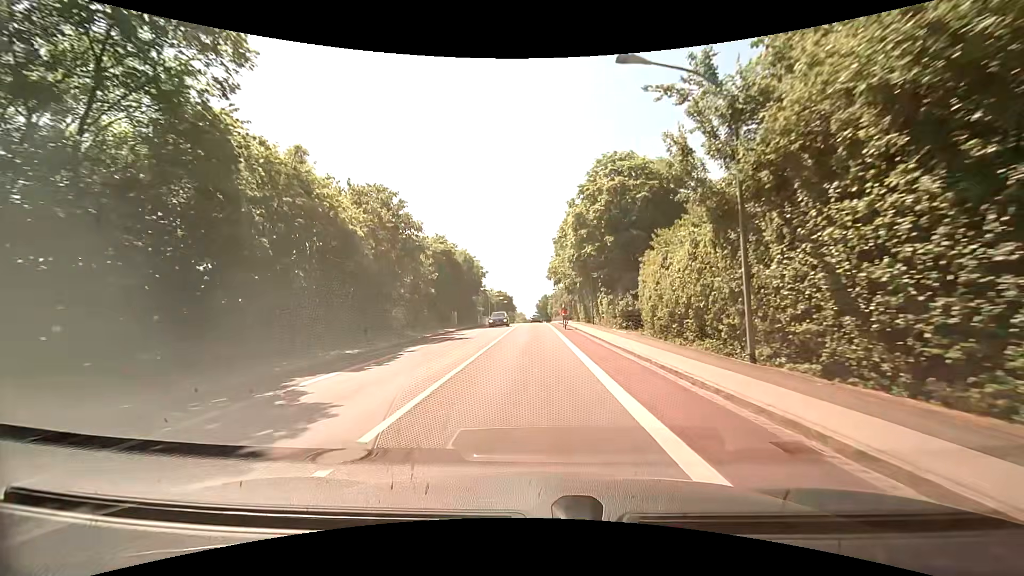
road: tertiary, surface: asphalt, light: Day
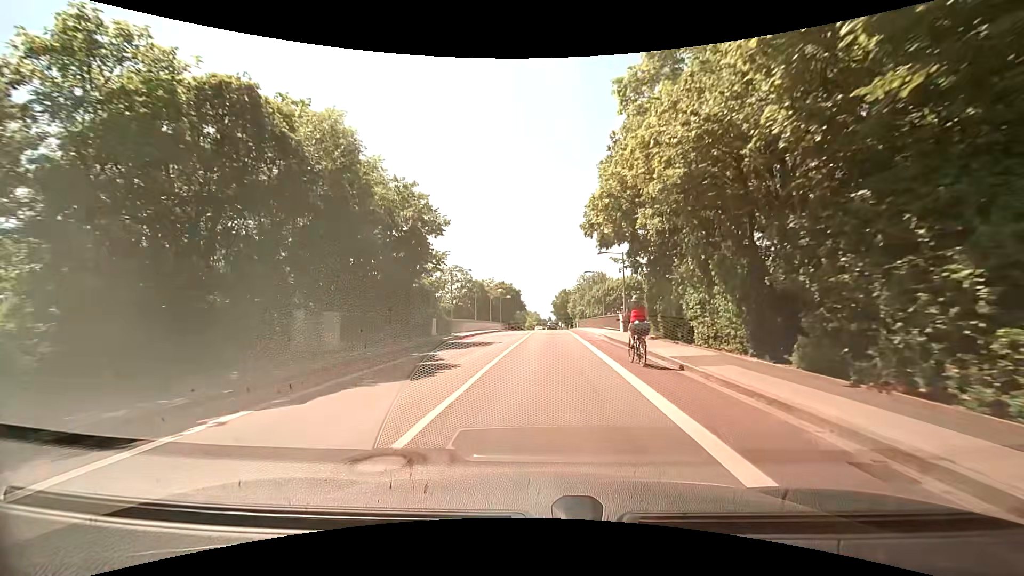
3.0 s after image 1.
(-0.5, +36.5) m; -2°
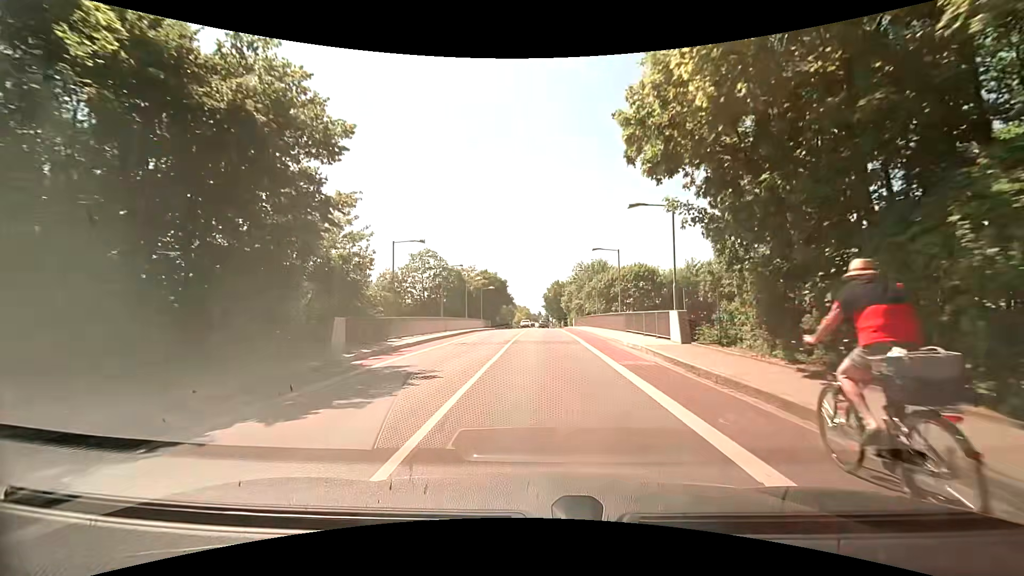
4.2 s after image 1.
(+0.2, +14.2) m; +2°
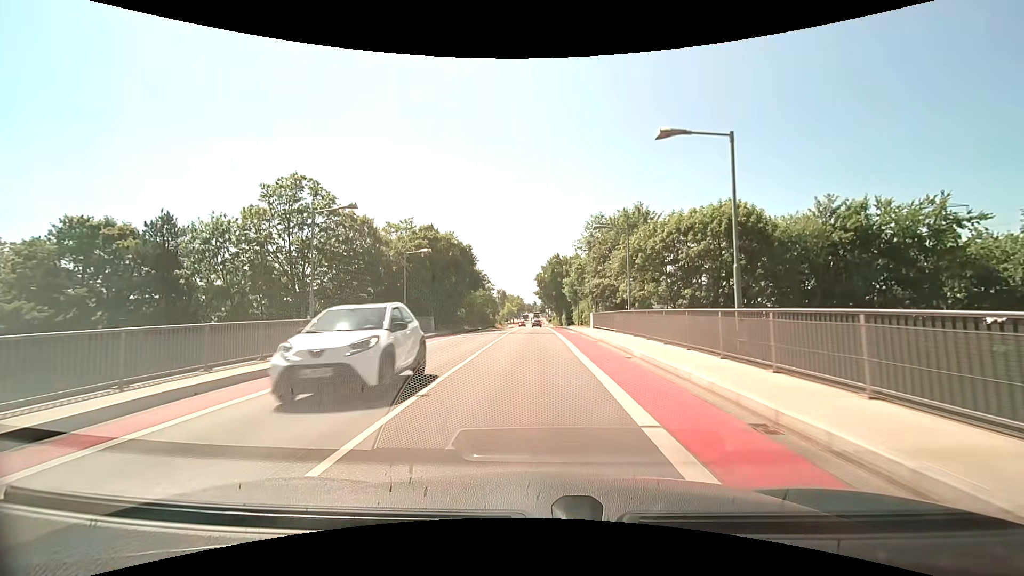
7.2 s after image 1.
(+0.4, +34.3) m; 0°
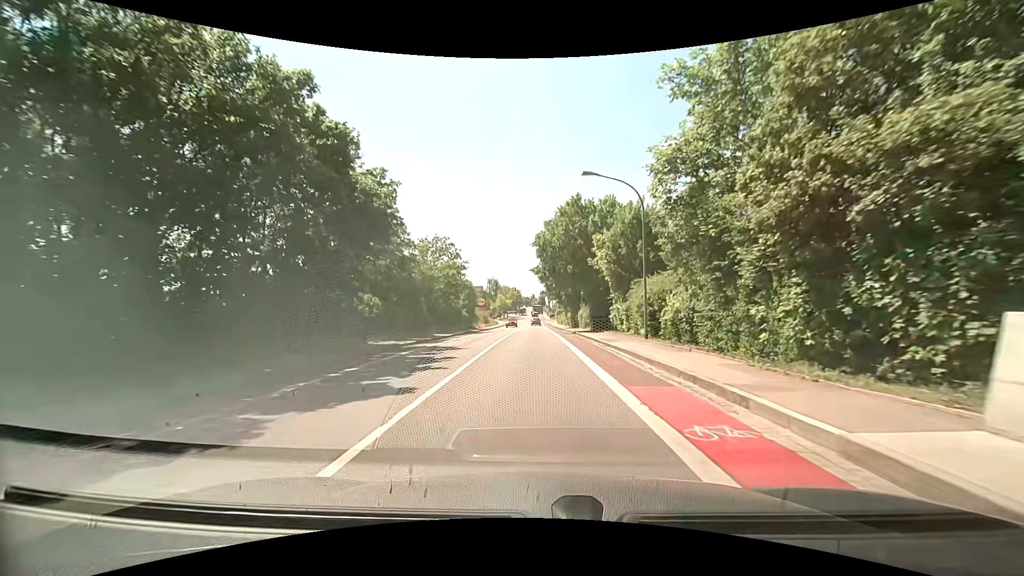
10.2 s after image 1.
(-0.2, +33.2) m; 0°
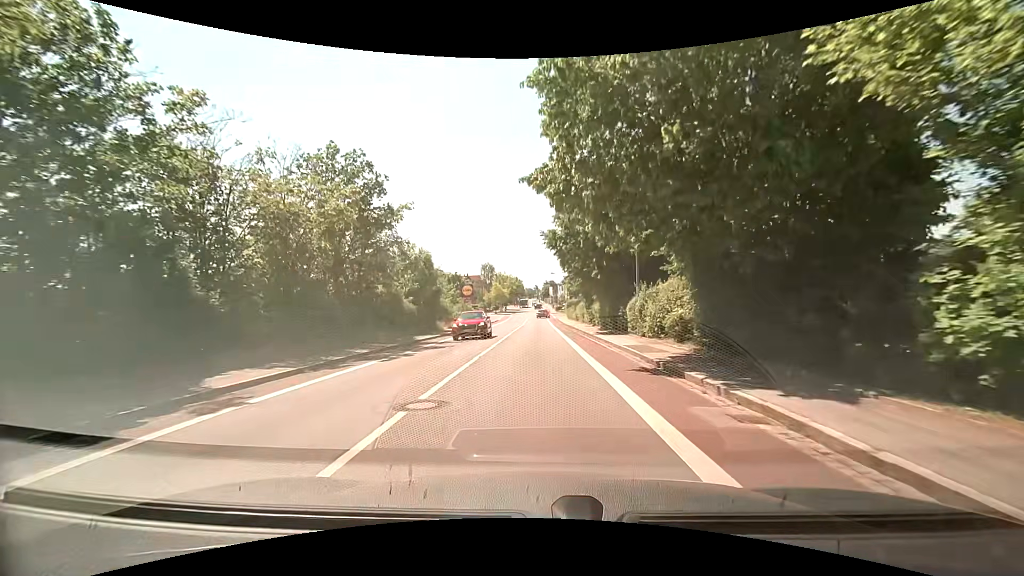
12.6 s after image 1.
(-0.1, +26.4) m; -1°
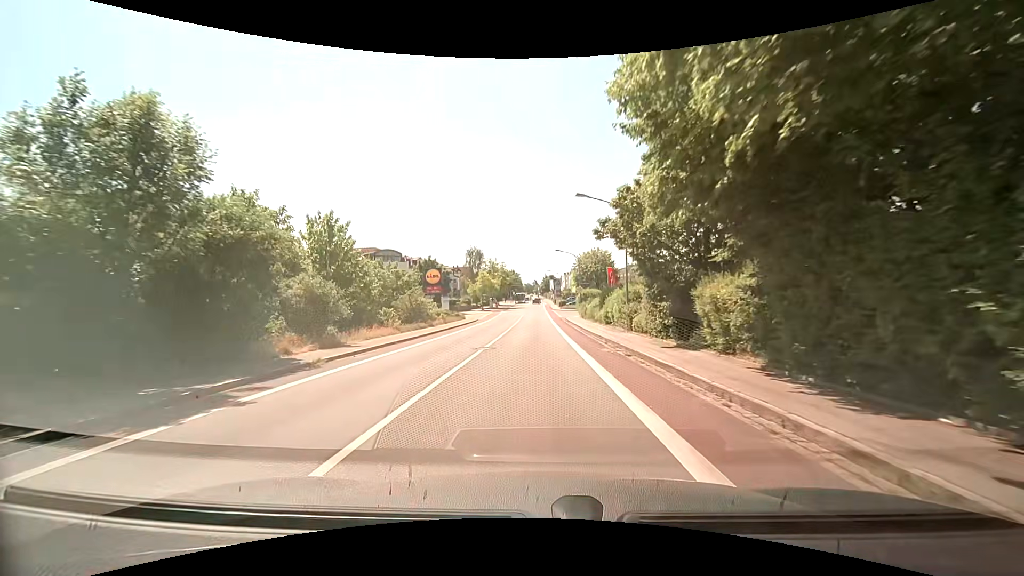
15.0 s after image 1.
(+0.4, +26.3) m; +1°
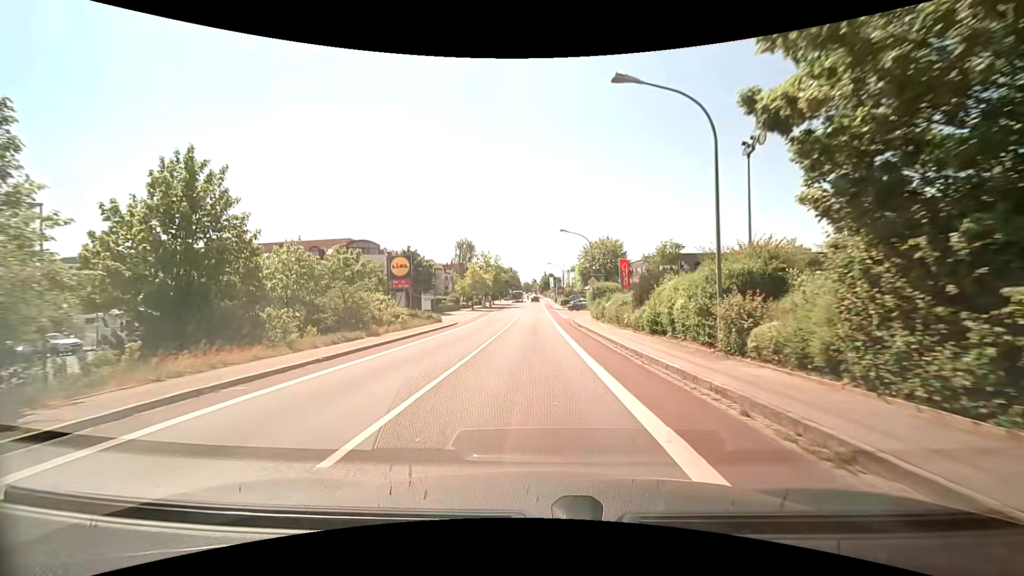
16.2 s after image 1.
(0.0, +13.2) m; +1°
(0, +10) (0, +20) (0, +30) (-1, +40) (-1, +50) (-1, +60) (-2, +70) (-2, +80) (-2, +90) (-3, +100) m
